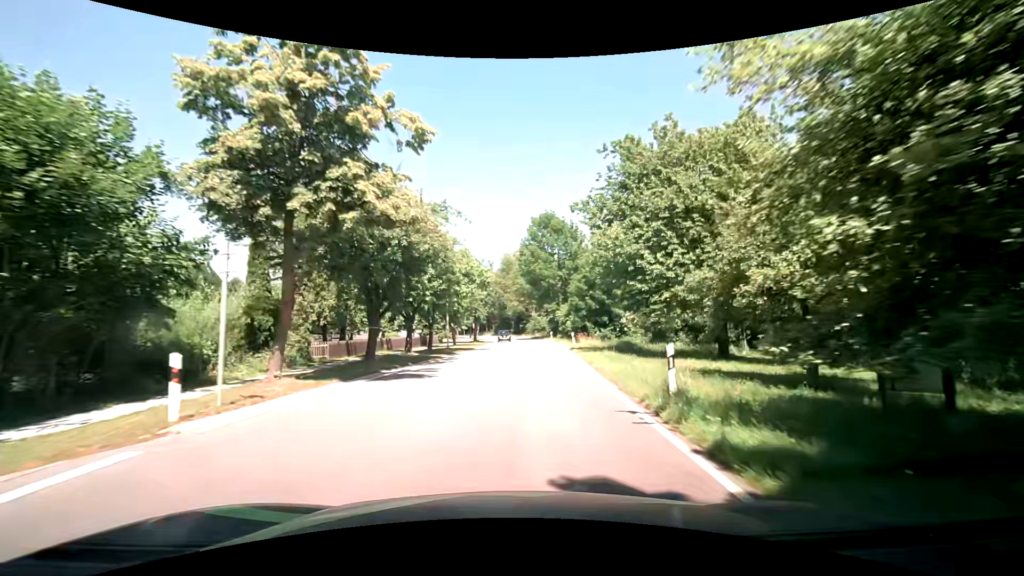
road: secondary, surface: asphalt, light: Day
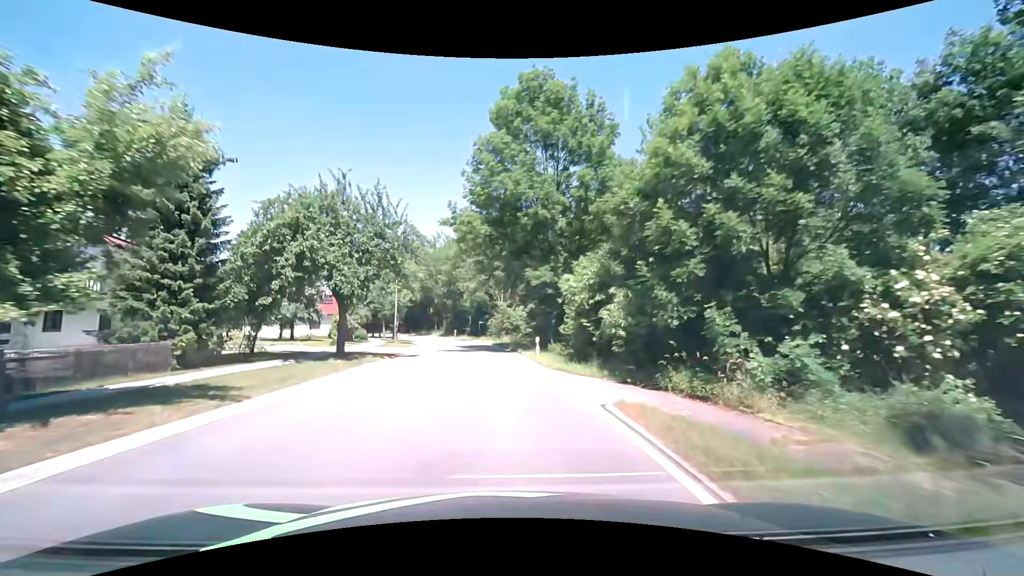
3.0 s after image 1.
(+3.2, +38.2) m; +5°
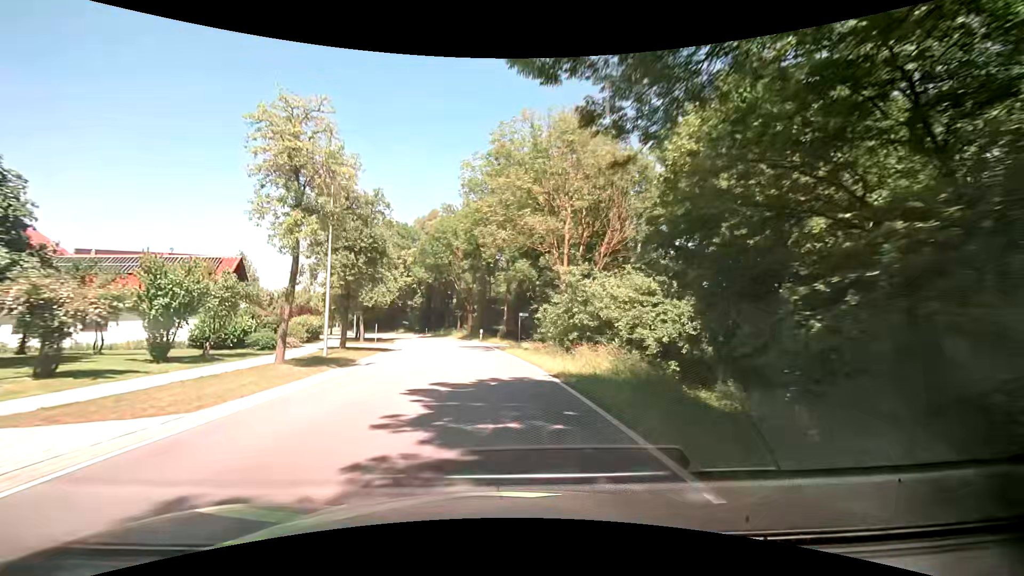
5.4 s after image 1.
(-1.3, +30.6) m; -4°
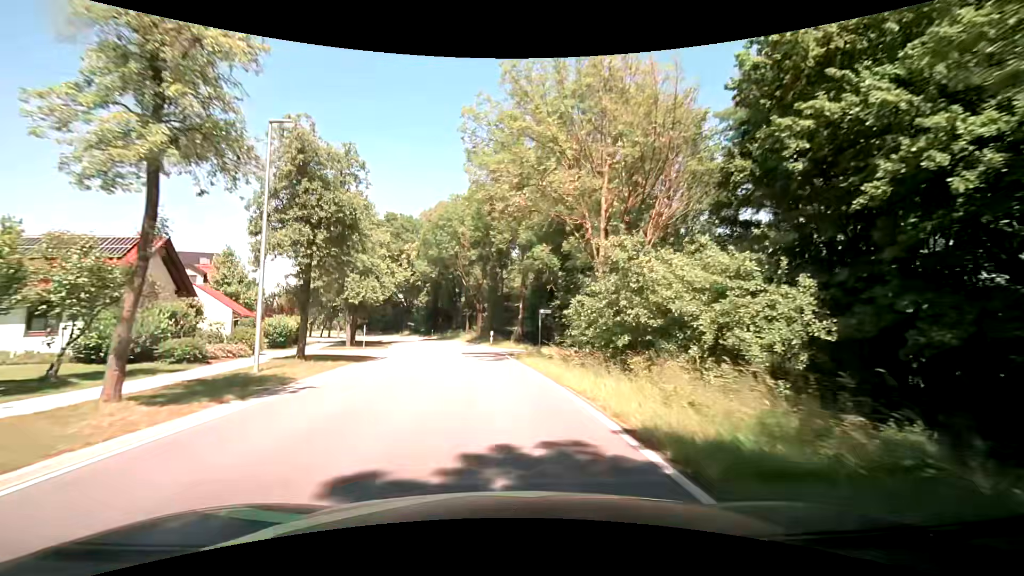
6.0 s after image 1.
(-0.2, +7.6) m; -3°
